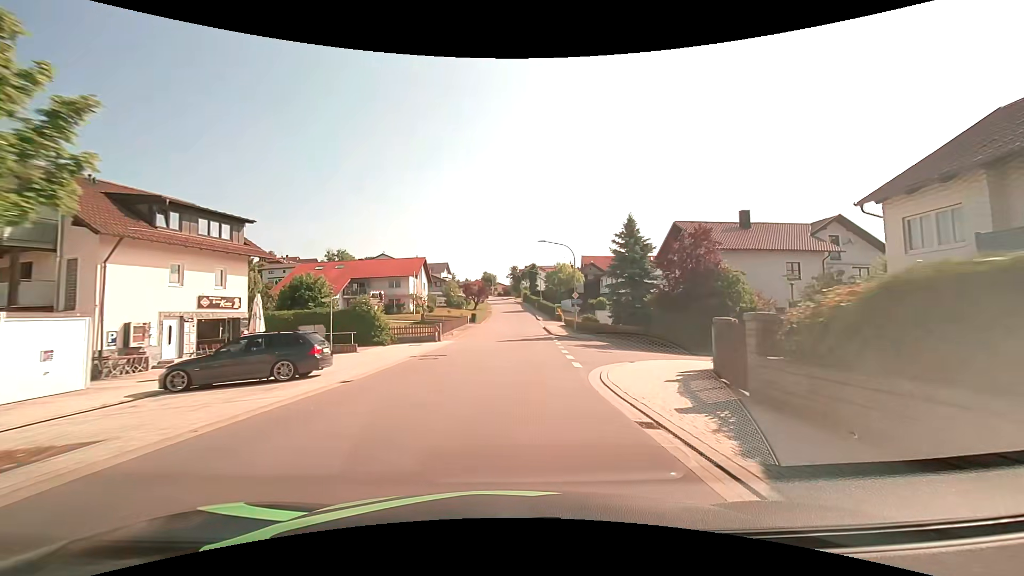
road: tertiary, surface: asphalt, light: Day
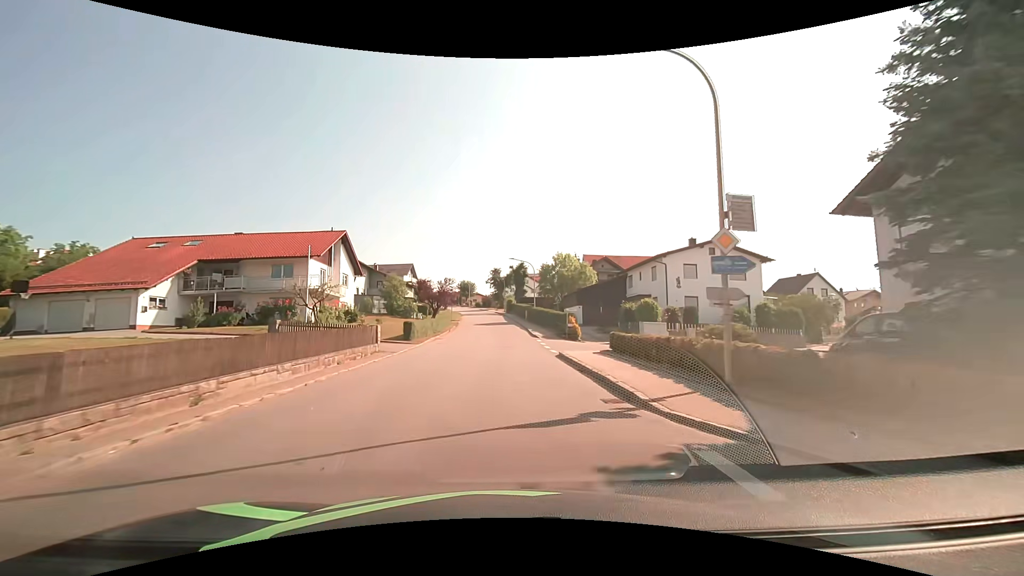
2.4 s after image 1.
(+0.9, +30.2) m; +2°
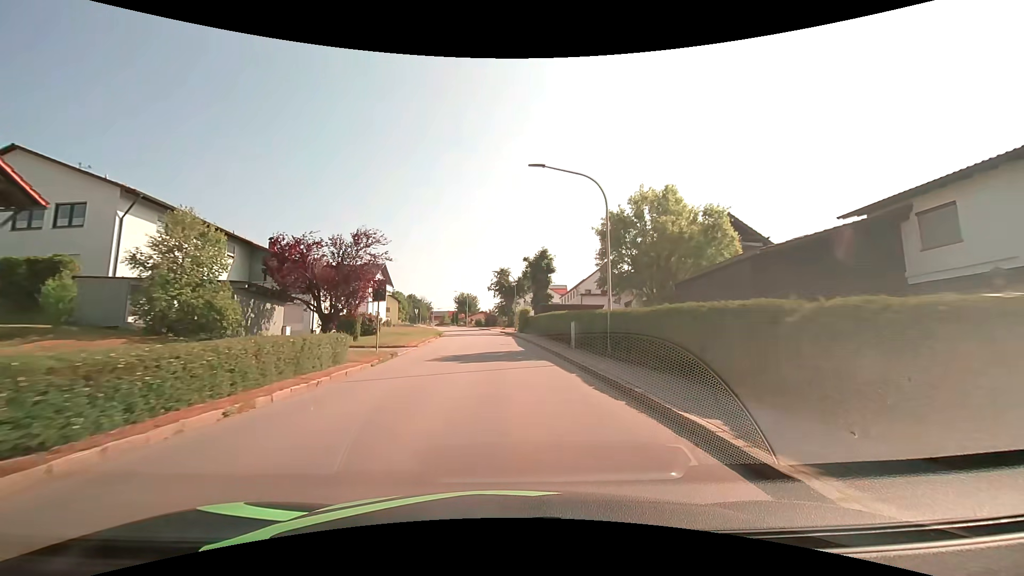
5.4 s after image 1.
(-0.2, +36.9) m; -1°
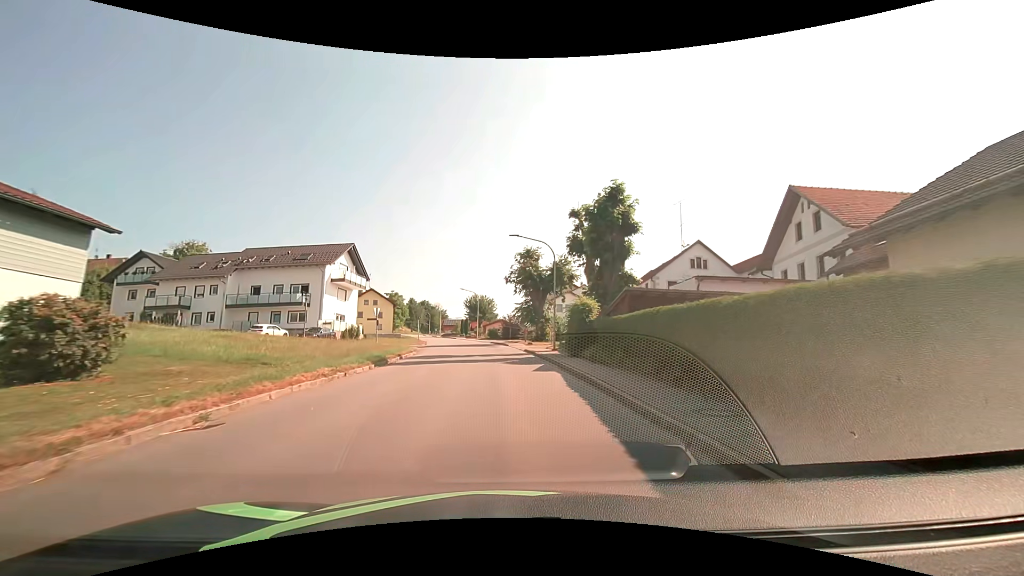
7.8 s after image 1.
(-0.4, +29.1) m; -3°
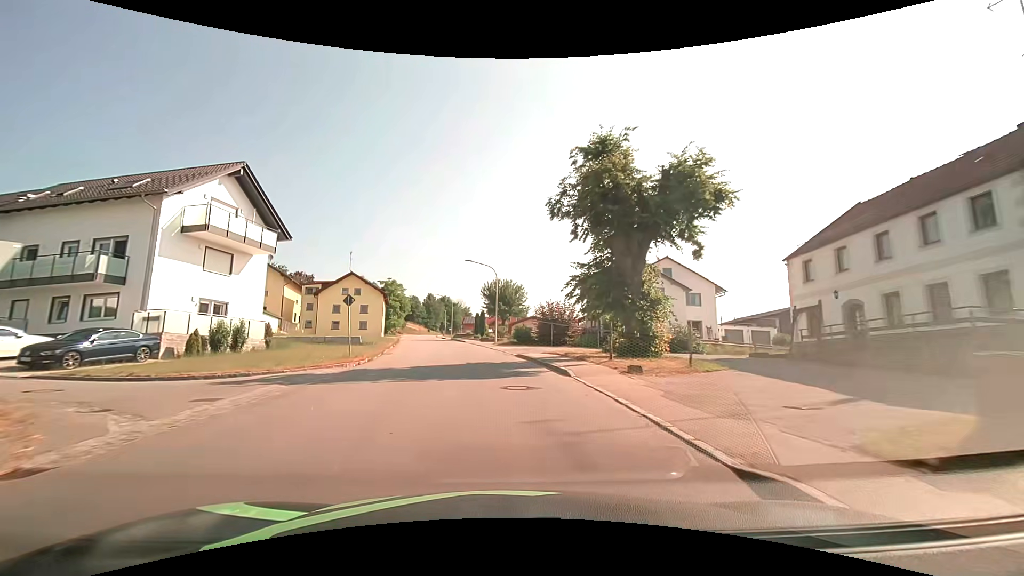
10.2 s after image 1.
(-0.3, +29.7) m; -3°
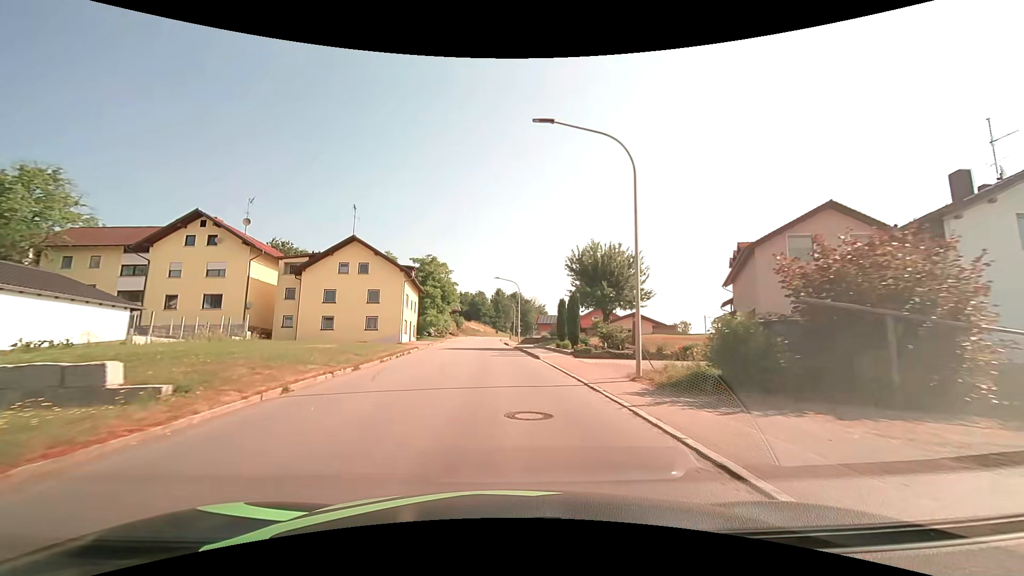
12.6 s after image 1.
(-2.1, +30.1) m; -8°
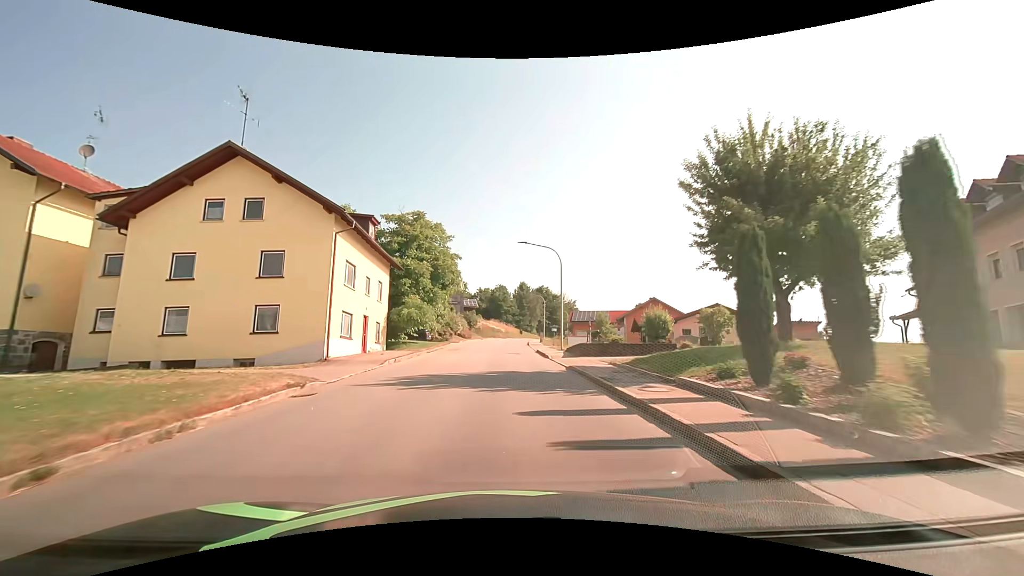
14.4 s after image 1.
(-0.7, +22.8) m; -2°
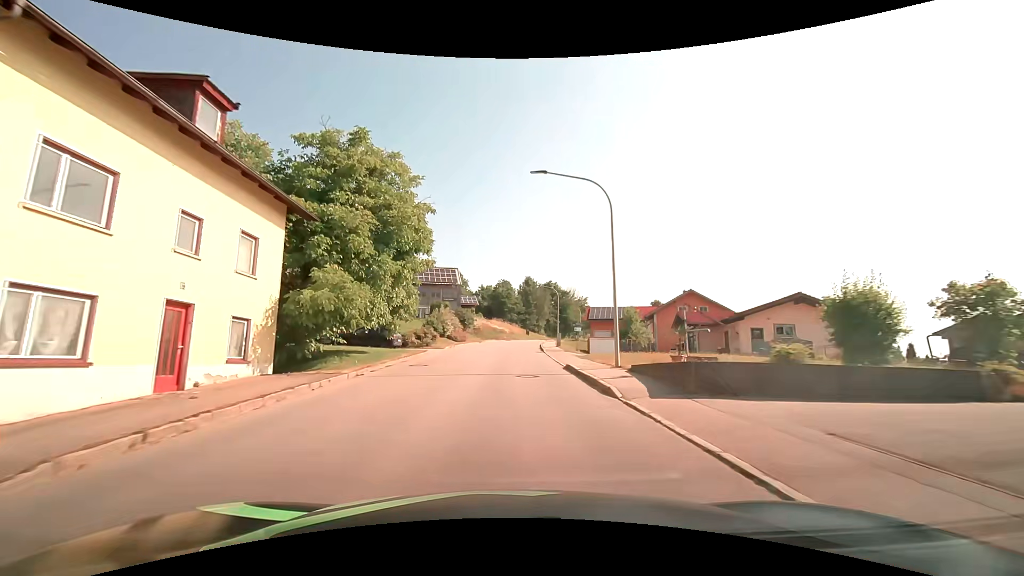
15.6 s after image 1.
(-0.1, +15.3) m; -1°
(0, +10) (0, +20) (0, +30) (0, +40) (+1, +50) (+2, +60) (+3, +70) (+5, +80) (+7, +89) (+9, +99) m
